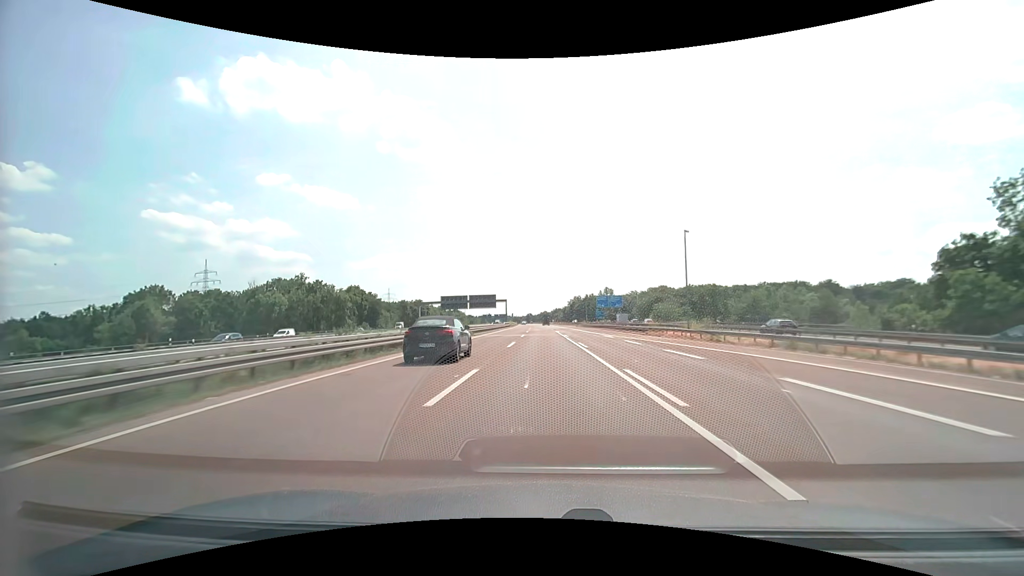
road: motorway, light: Day
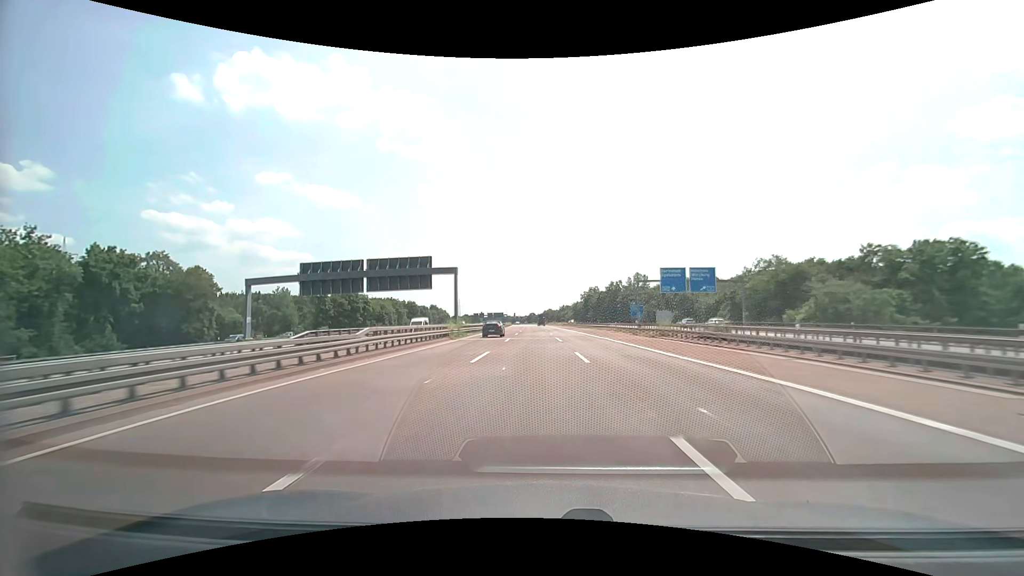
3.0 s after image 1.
(-0.1, +81.9) m; 0°
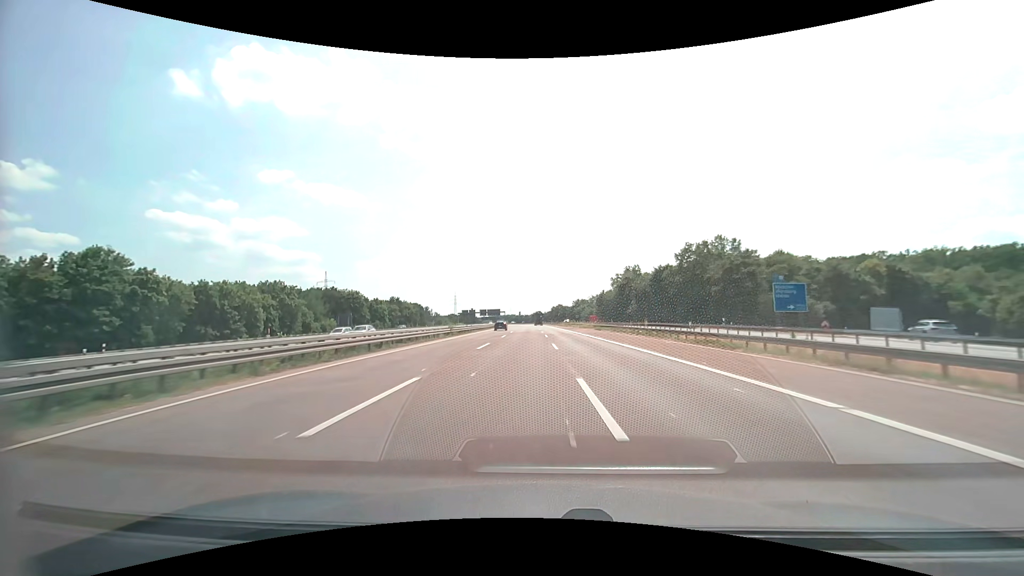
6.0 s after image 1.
(-0.8, +82.6) m; -1°
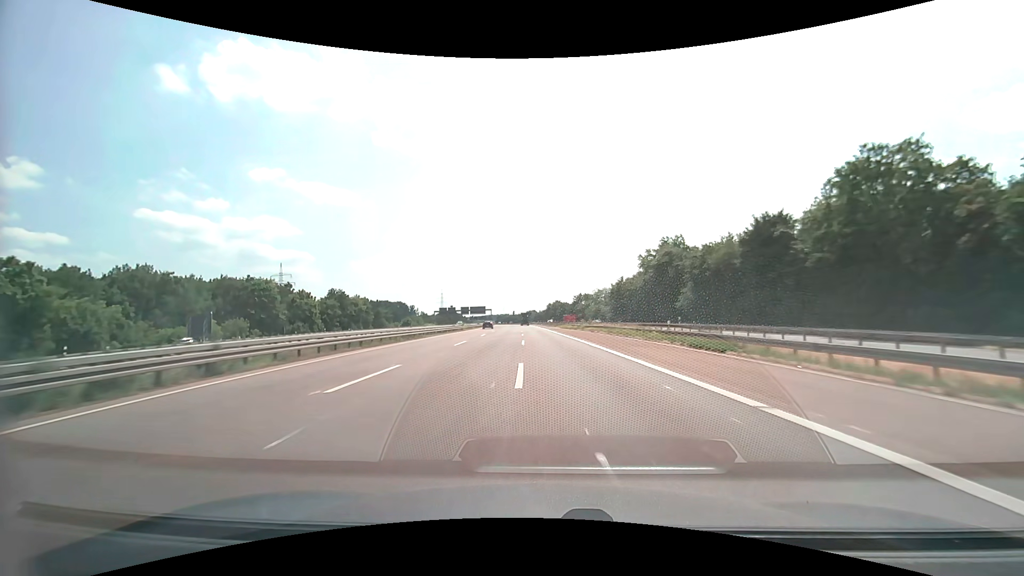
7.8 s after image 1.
(+0.3, +50.0) m; +1°
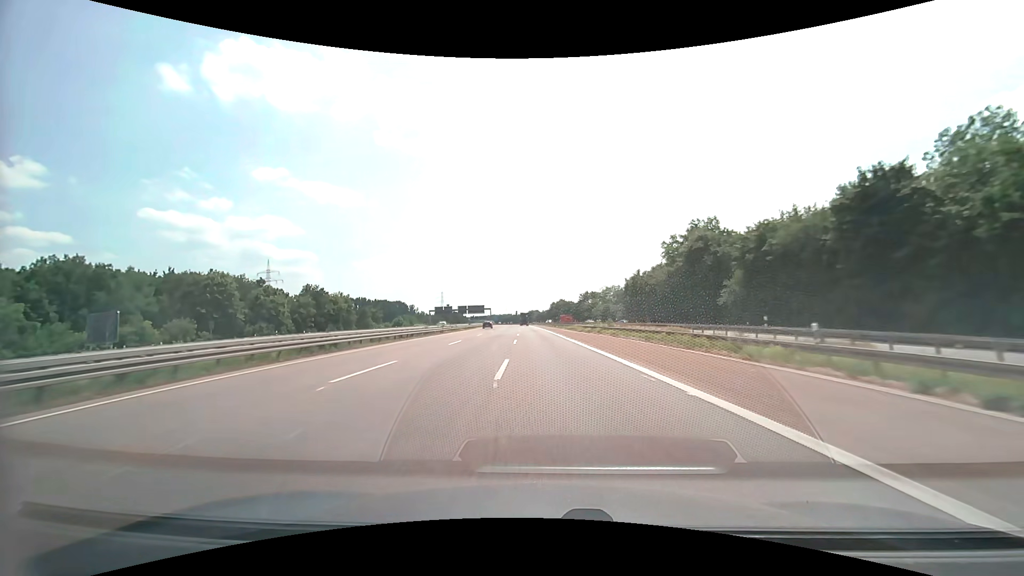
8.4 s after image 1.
(0.0, +16.7) m; 0°
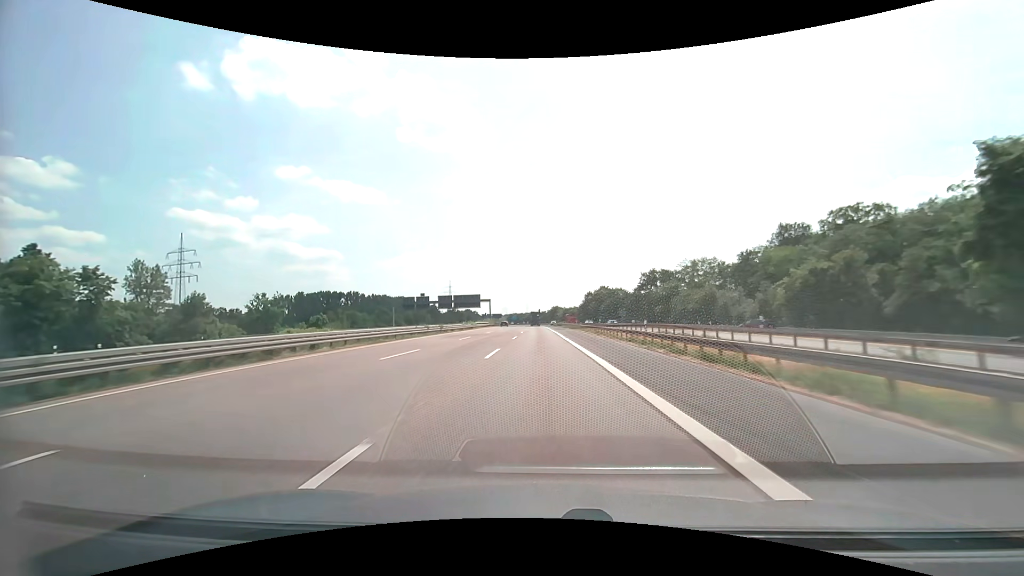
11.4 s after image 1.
(-2.3, +83.9) m; -3°
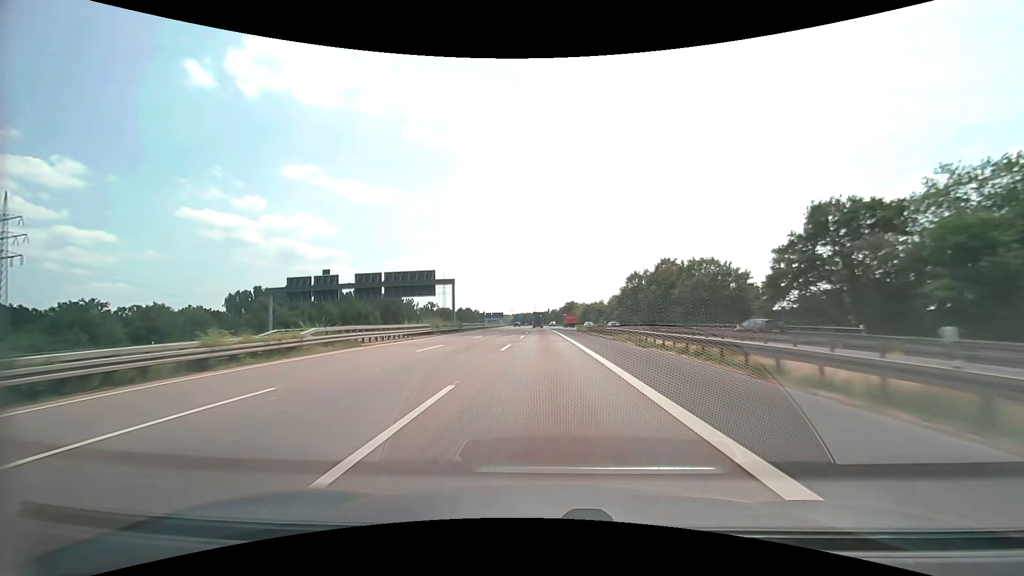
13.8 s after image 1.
(-0.7, +67.5) m; -1°
